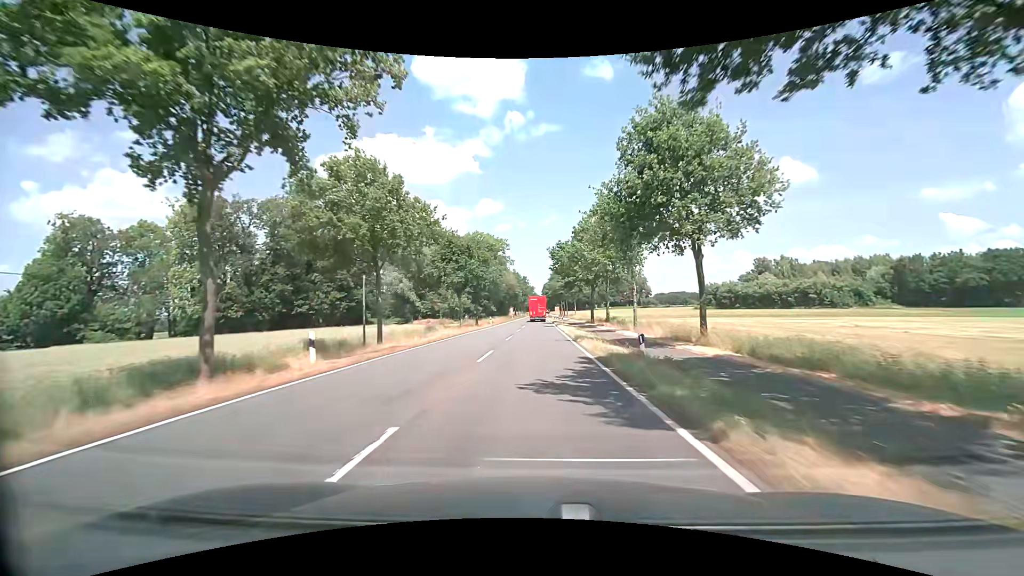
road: secondary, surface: asphalt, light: Day
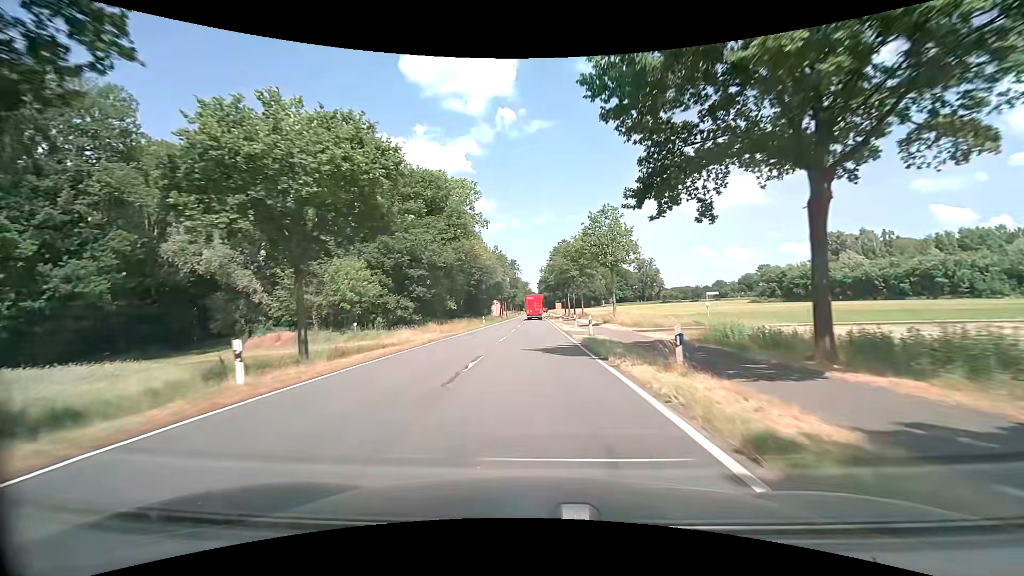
(+0.7, +53.6) m; +1°
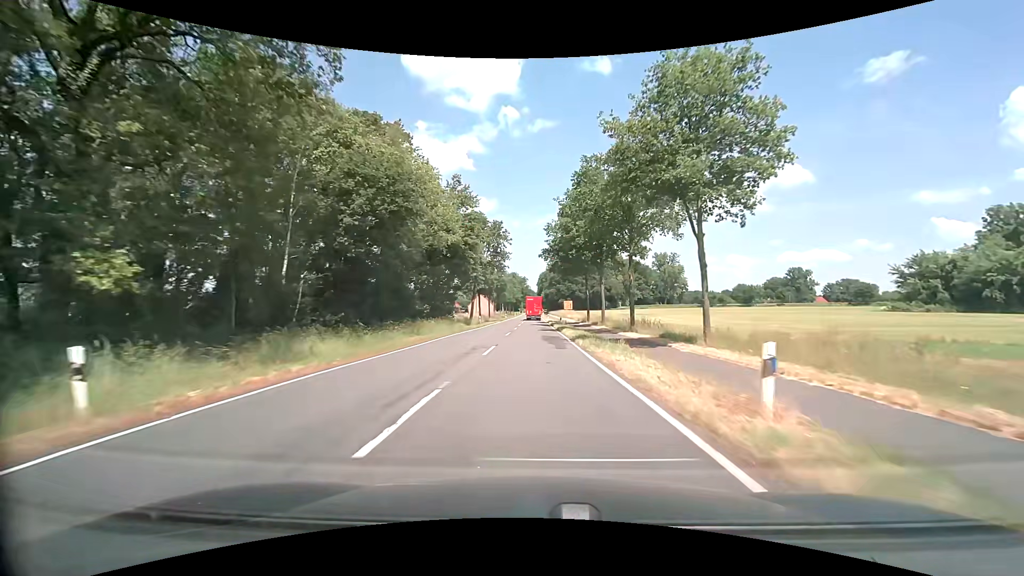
(-0.5, +53.7) m; 0°
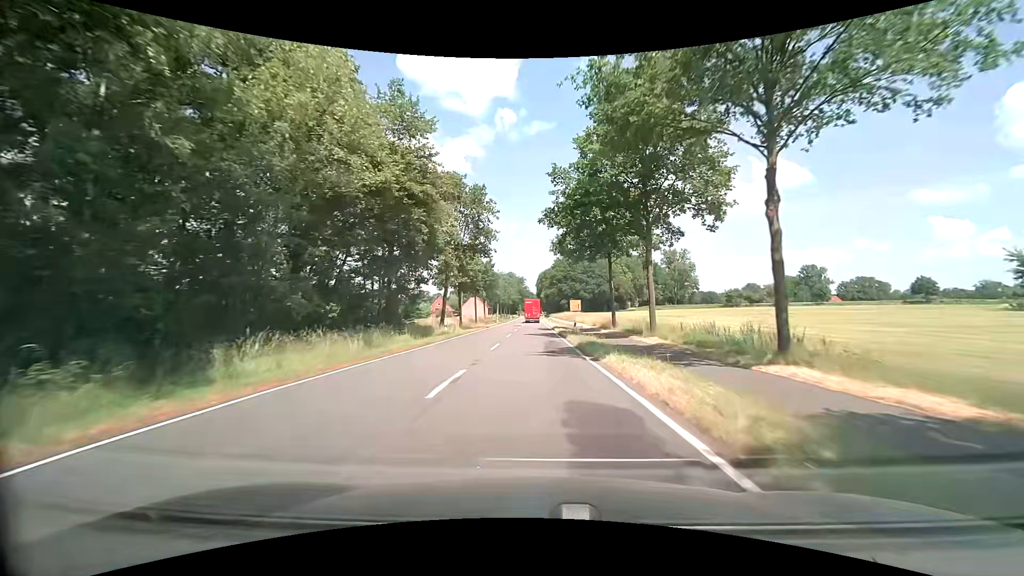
(0.0, +21.4) m; 0°
(0, +10) (0, +20) (0, +30) (0, +40) (0, +50) (0, +60) (0, +70) (0, +80) (0, +90) (-1, +100) m
